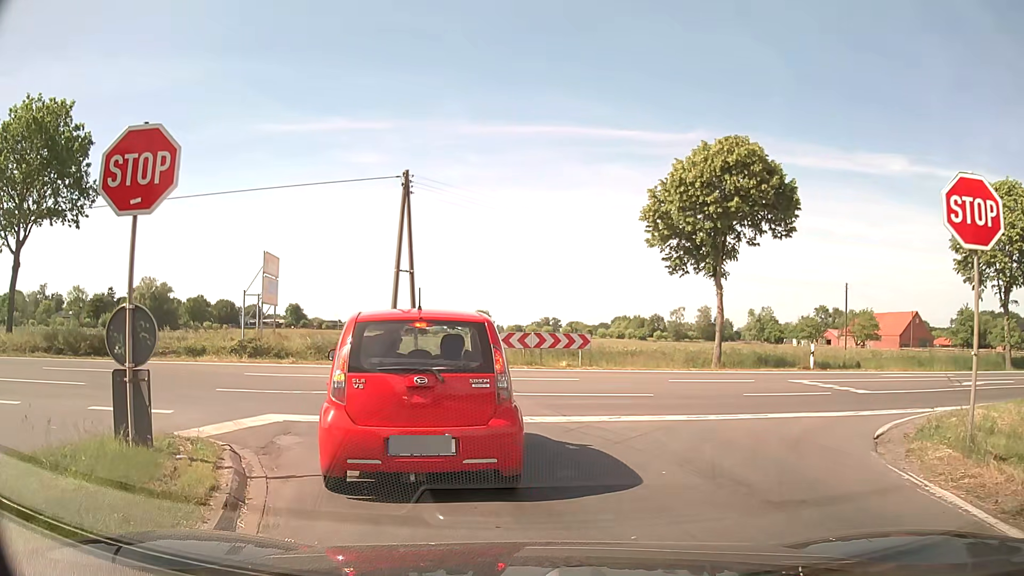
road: secondary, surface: asphalt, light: Day
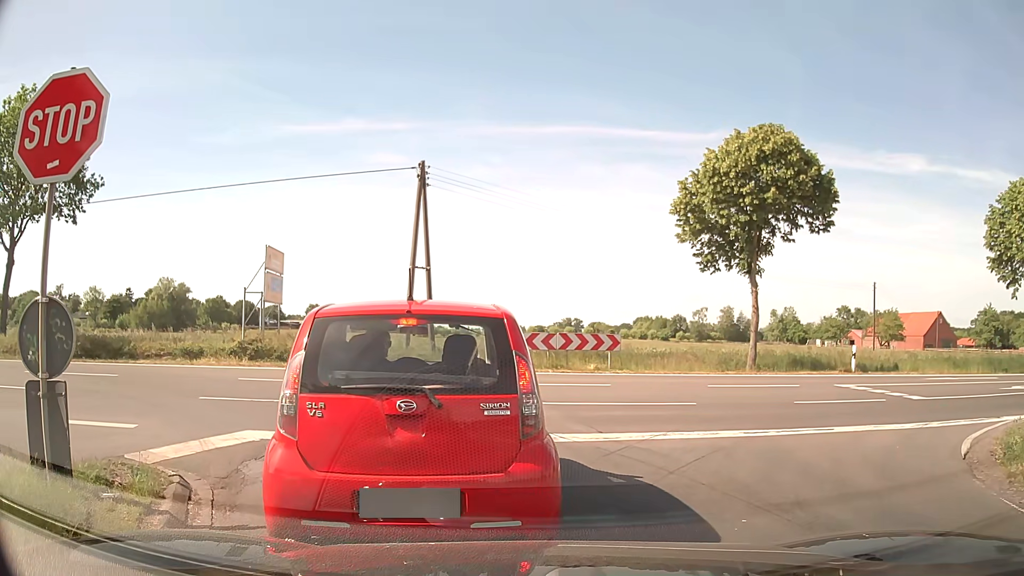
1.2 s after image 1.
(0.0, +1.6) m; -2°
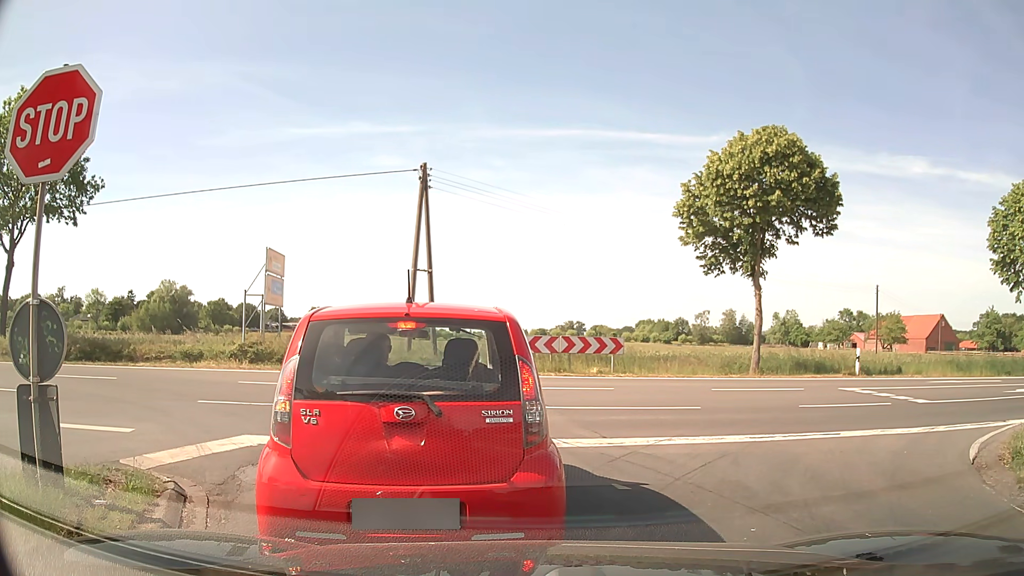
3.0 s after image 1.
(0.0, +0.2) m; 0°
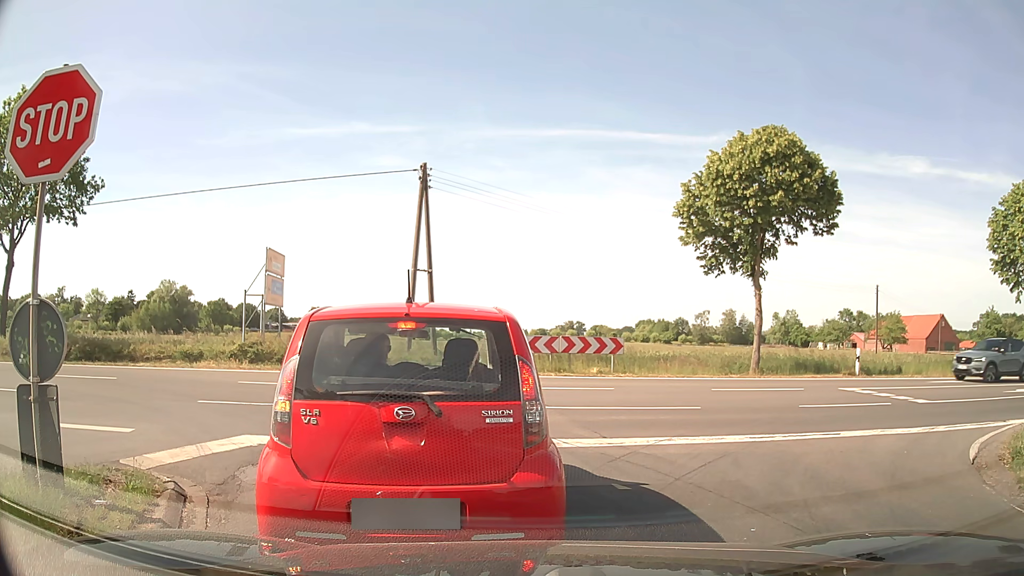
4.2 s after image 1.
(0.0, 0.0) m; 0°
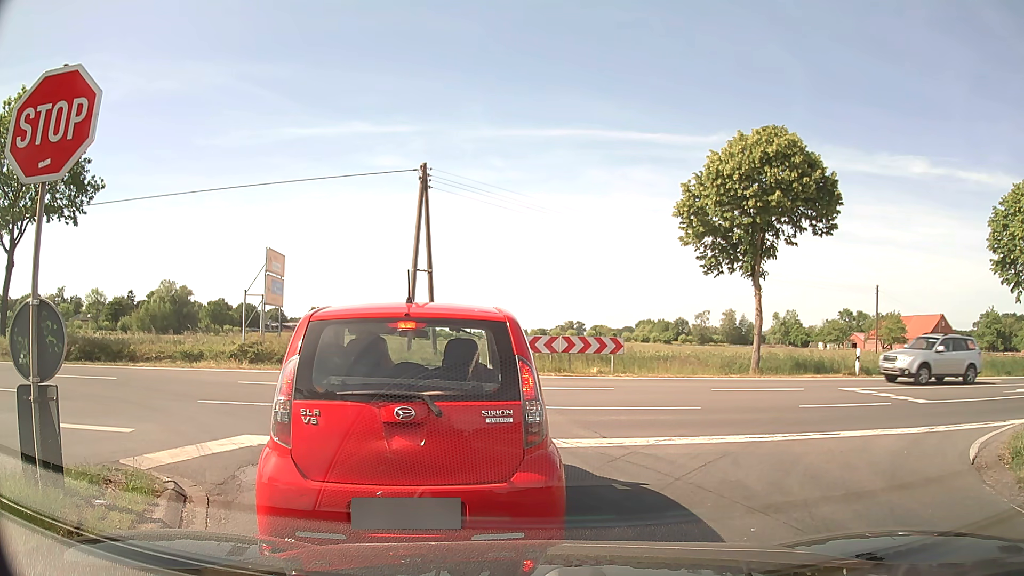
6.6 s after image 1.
(0.0, 0.0) m; 0°
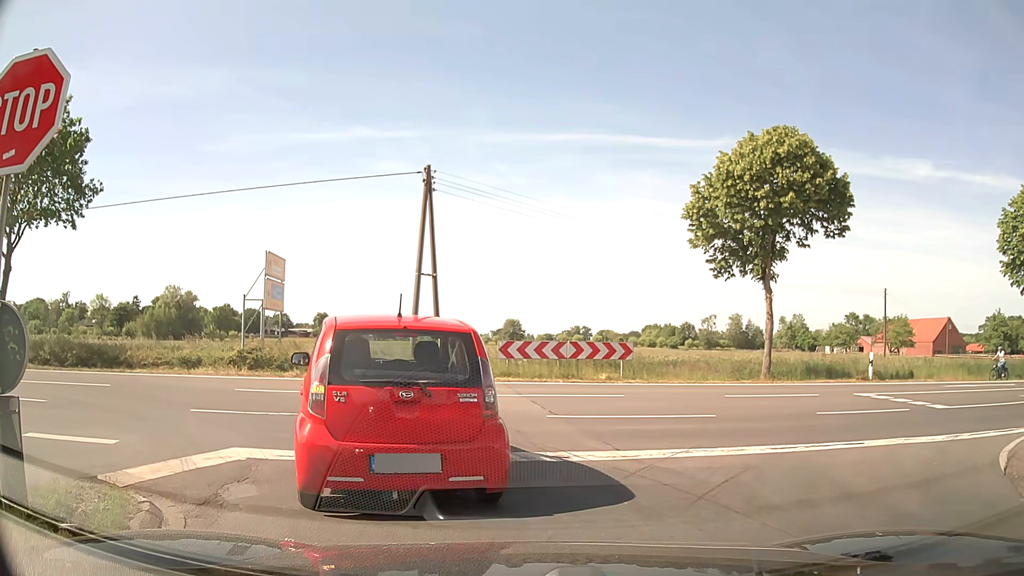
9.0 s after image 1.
(0.0, +0.6) m; 0°
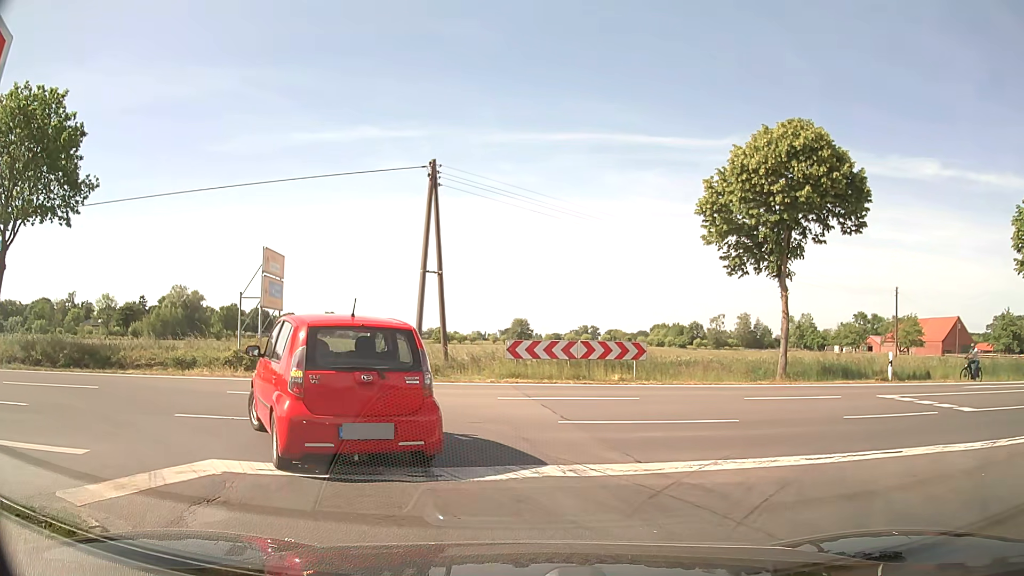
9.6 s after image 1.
(0.0, +0.9) m; -1°
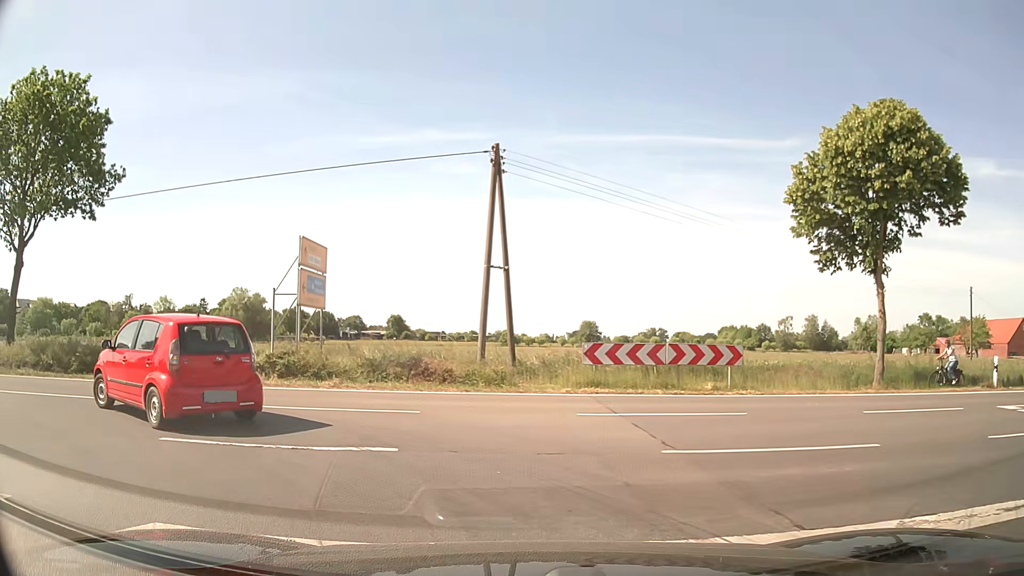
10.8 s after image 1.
(-0.1, +2.6) m; -8°
(-4, +9) (-13, +13) (-23, +14) (-33, +13) (-43, +13) (-53, +12) (-63, +11) (-72, +10) (-82, +10) (-92, +9) m
